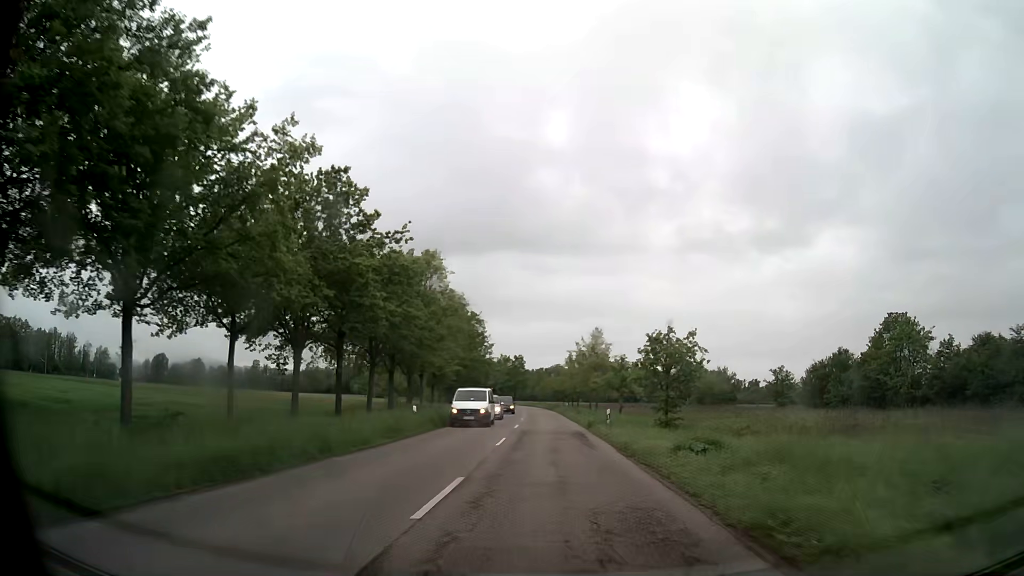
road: secondary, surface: asphalt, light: Day
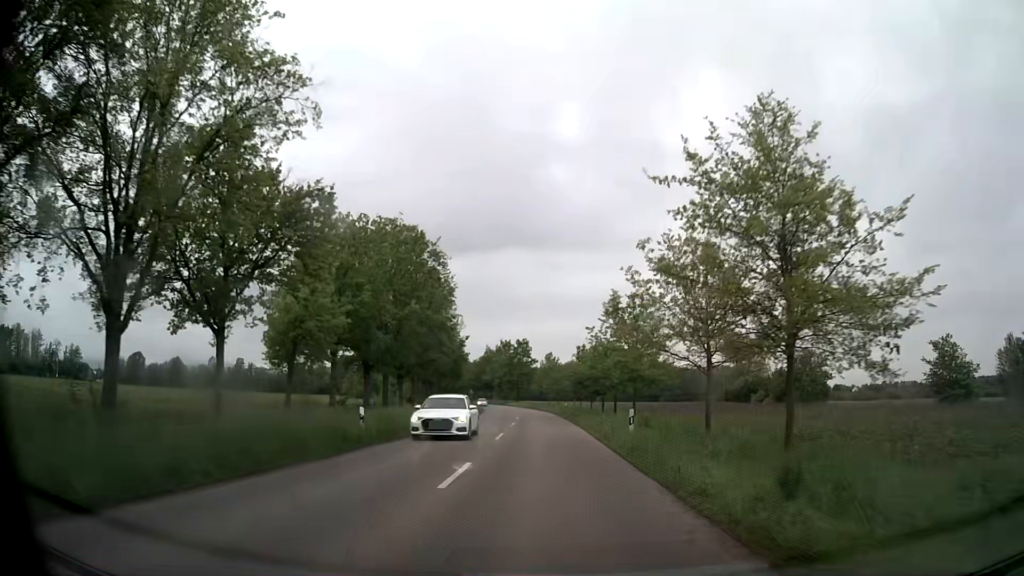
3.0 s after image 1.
(-0.4, +45.7) m; -1°
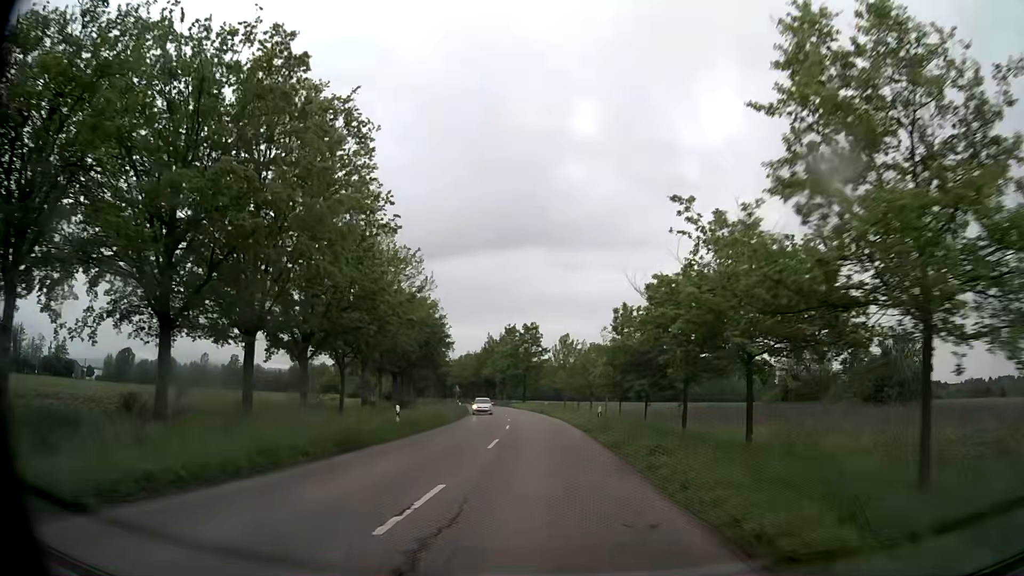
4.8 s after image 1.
(-0.3, +27.4) m; -1°
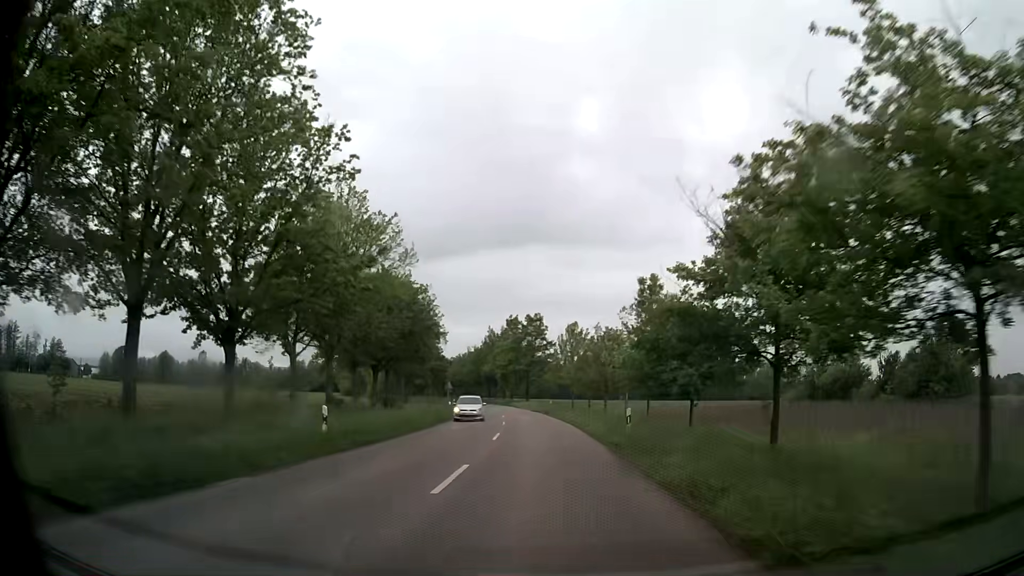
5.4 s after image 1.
(-0.1, +9.2) m; -1°
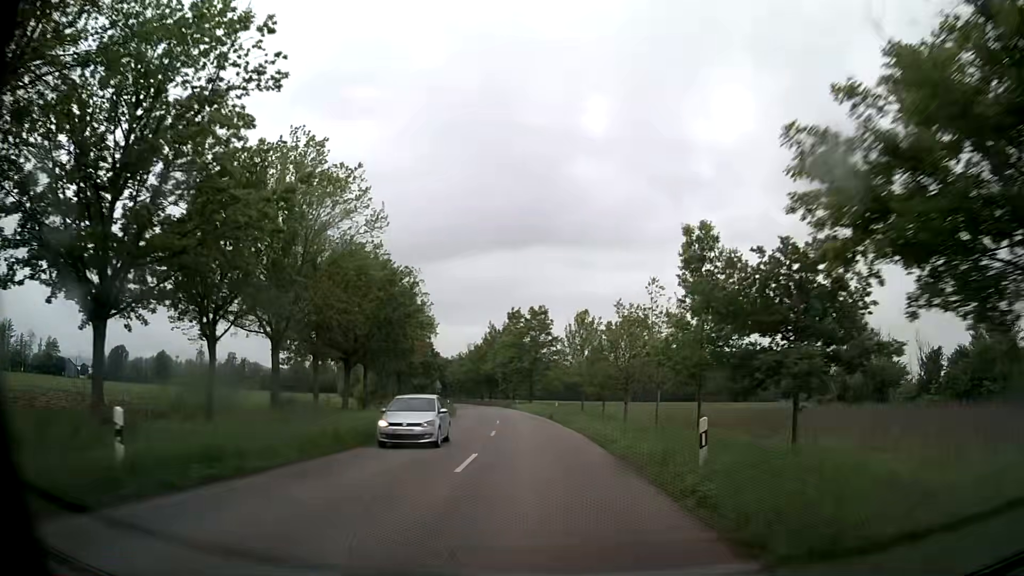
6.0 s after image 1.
(0.0, +9.2) m; 0°
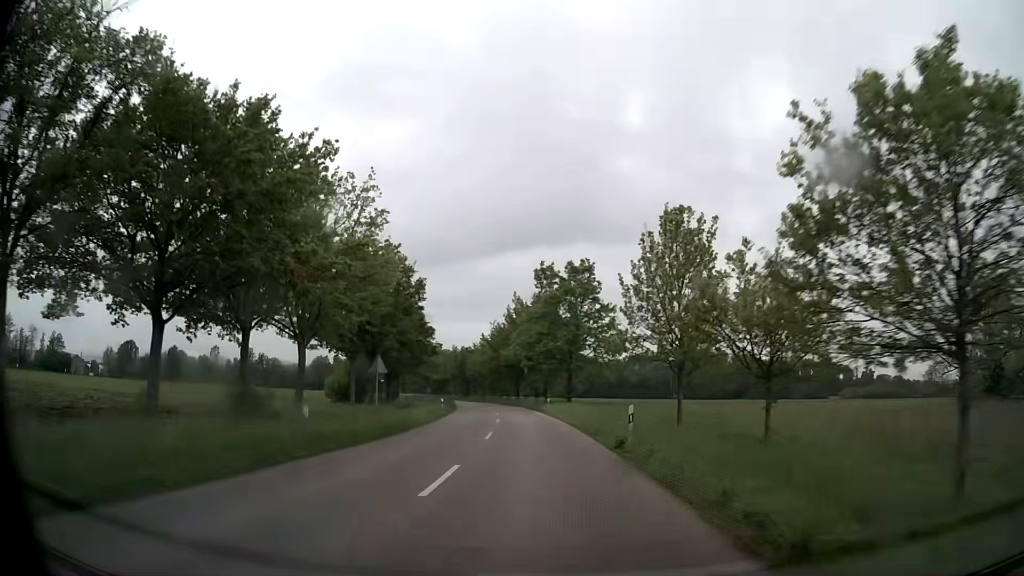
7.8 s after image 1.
(-0.7, +27.5) m; -3°
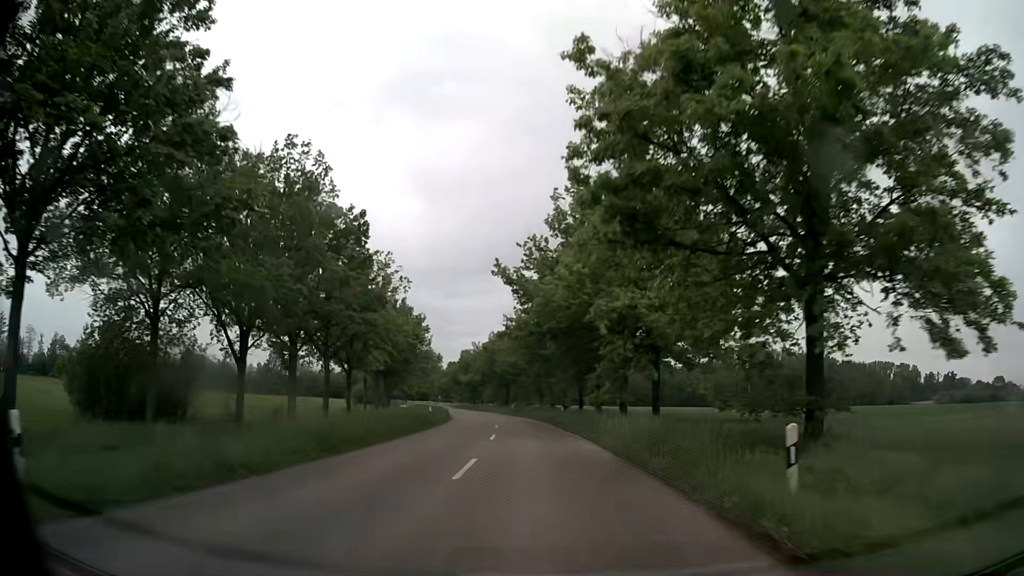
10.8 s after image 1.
(-2.4, +45.8) m; -6°
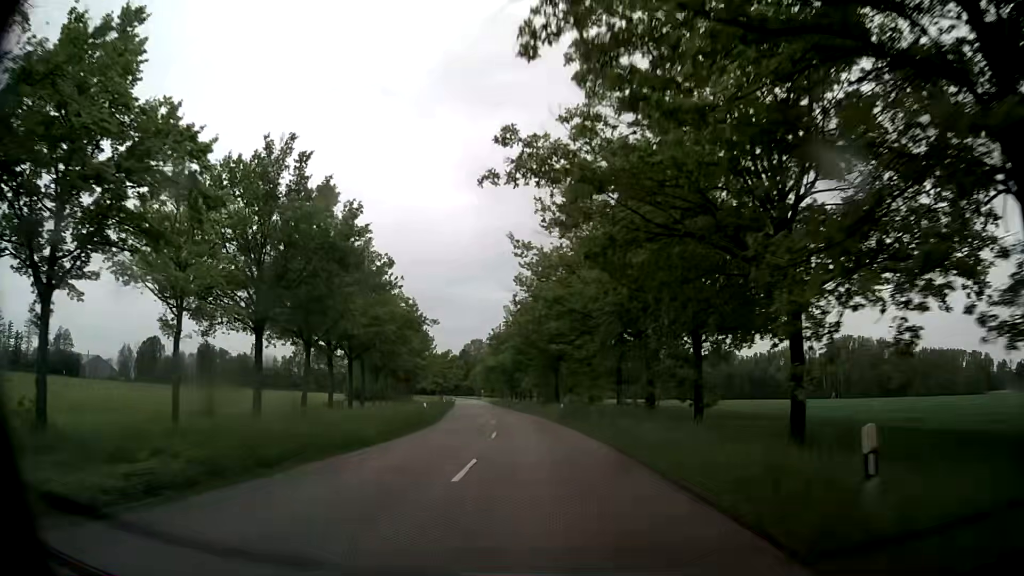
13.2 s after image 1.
(-1.5, +36.6) m; -5°
(0, +10) (-1, +20) (-1, +30) (-2, +40) (-3, +50) (-4, +60) (-6, +70) (-7, +80) (-9, +89) (-10, +99) m
